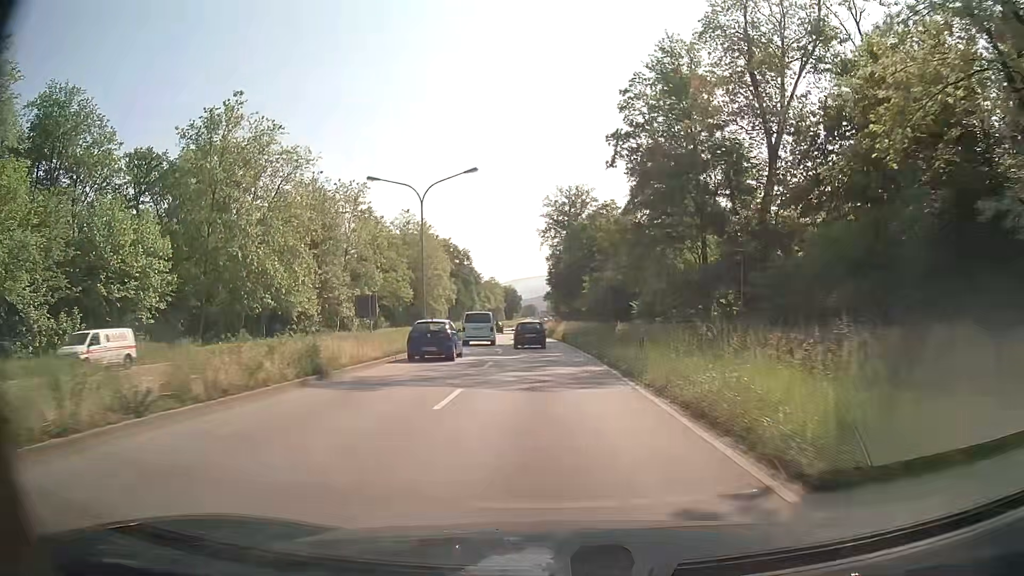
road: primary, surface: asphalt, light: Day
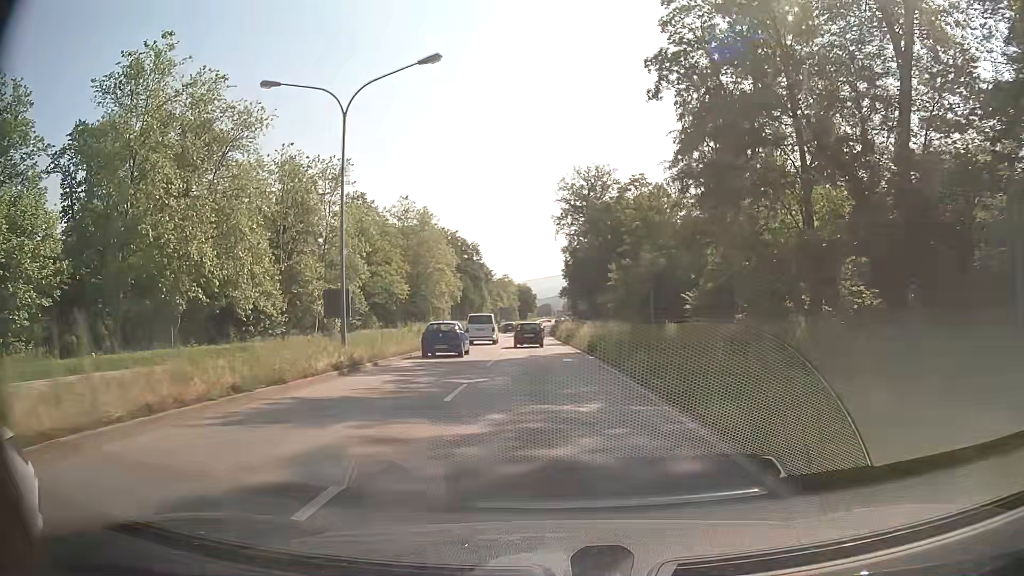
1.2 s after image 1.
(-0.1, +17.3) m; -1°
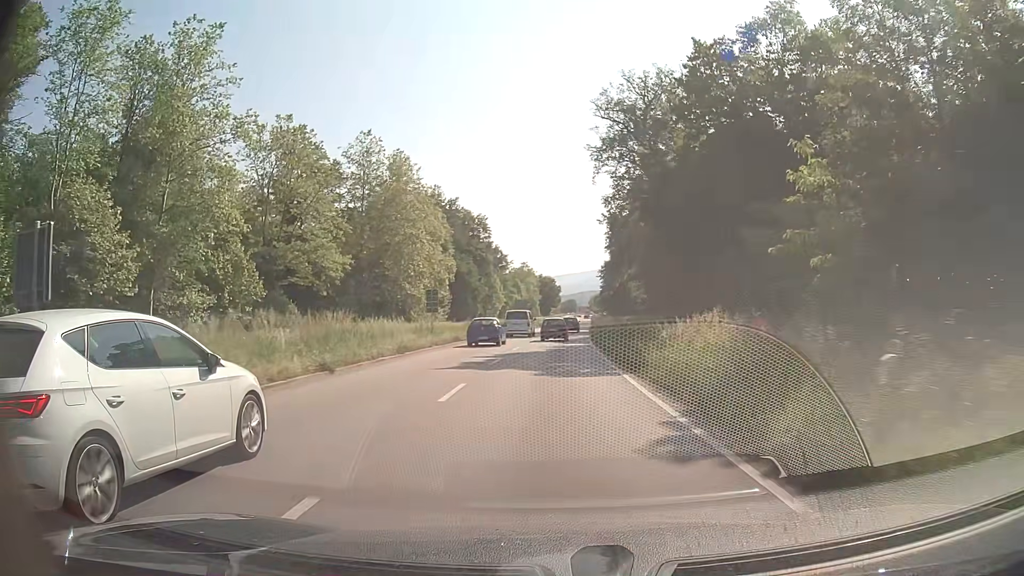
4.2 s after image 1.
(-1.5, +46.5) m; -2°
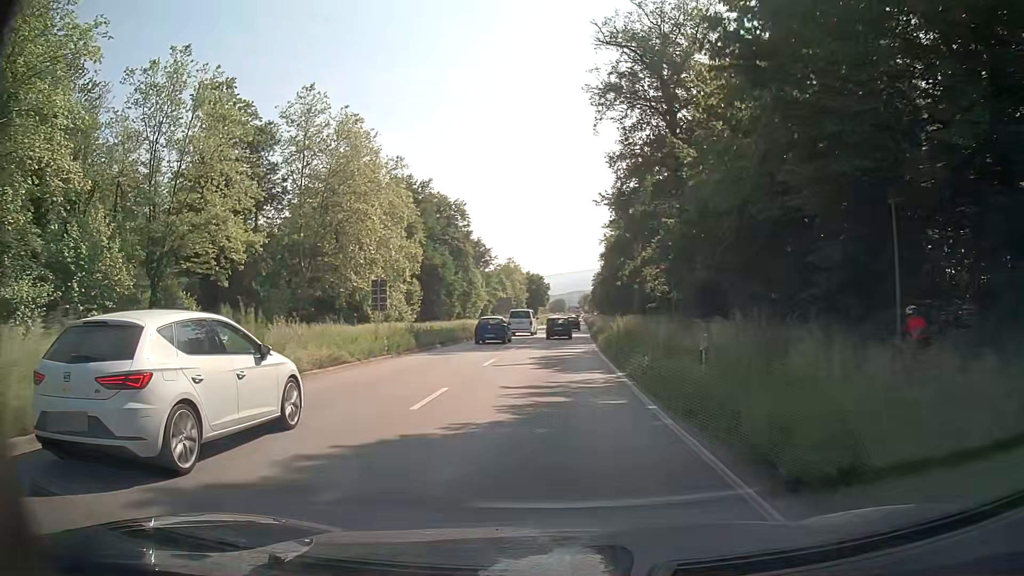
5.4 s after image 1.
(+0.2, +19.5) m; +1°
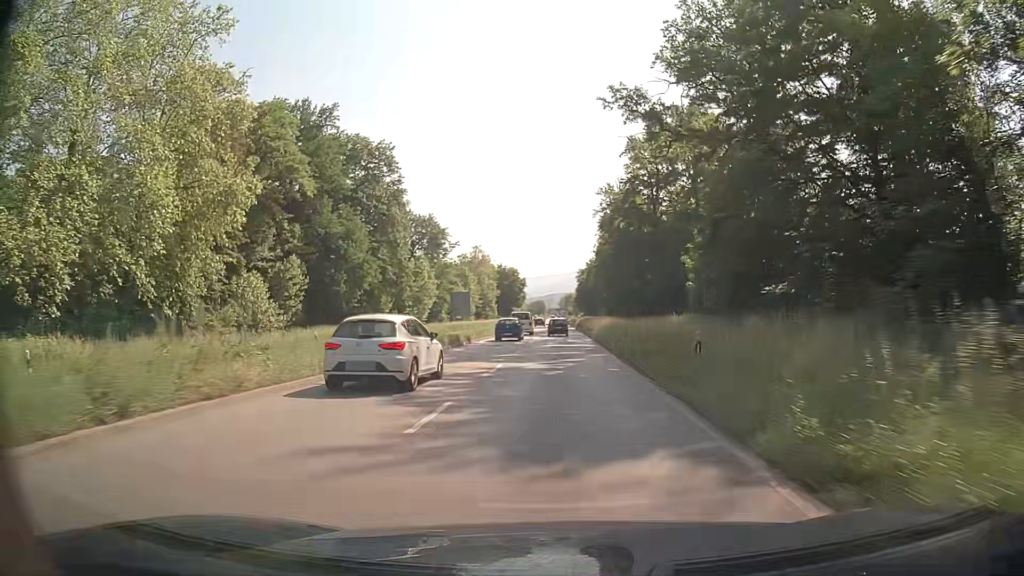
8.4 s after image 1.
(+0.9, +47.5) m; +2°
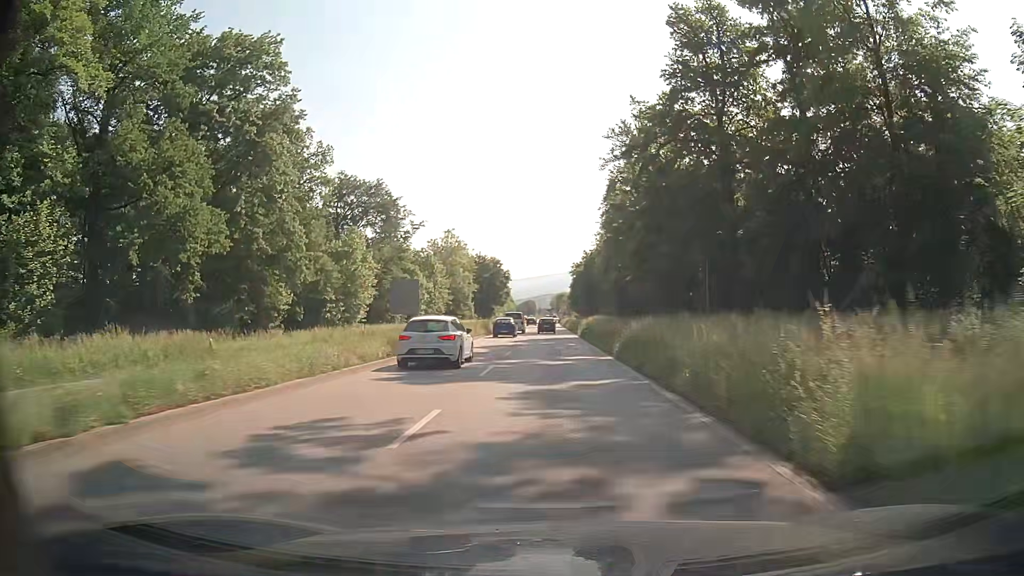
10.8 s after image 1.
(0.0, +37.5) m; +1°
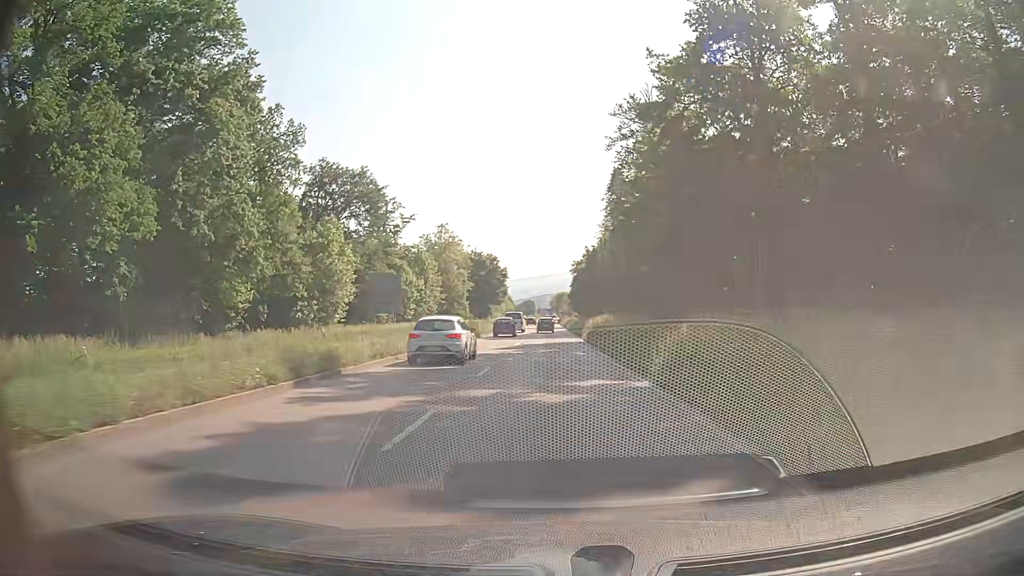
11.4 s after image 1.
(-0.1, +9.3) m; -1°
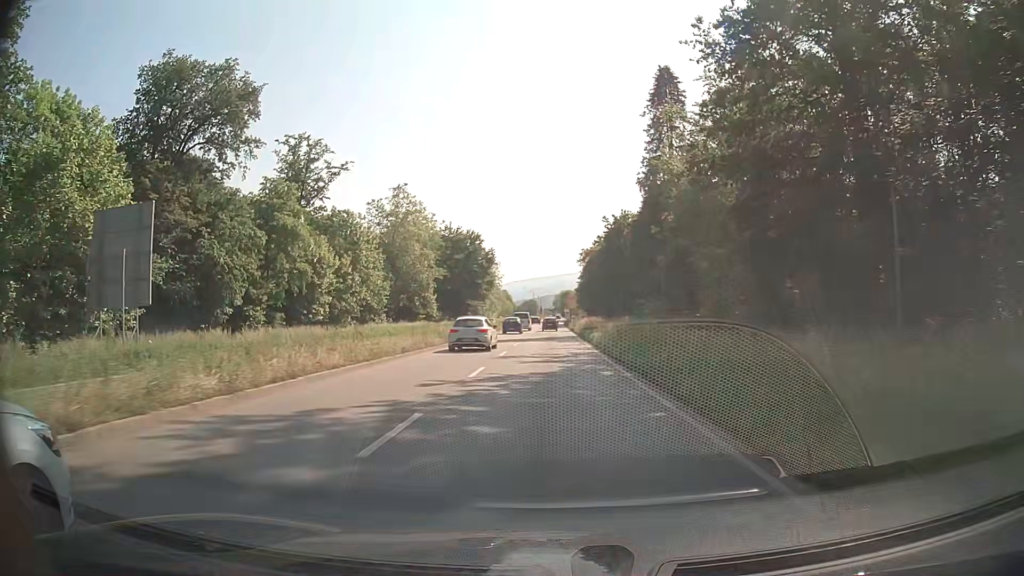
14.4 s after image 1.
(0.0, +46.0) m; 0°
(0, +10) (0, +20) (0, +30) (0, +40) (0, +50) (0, +60) (0, +70) (0, +80) (0, +90) (0, +100) m
